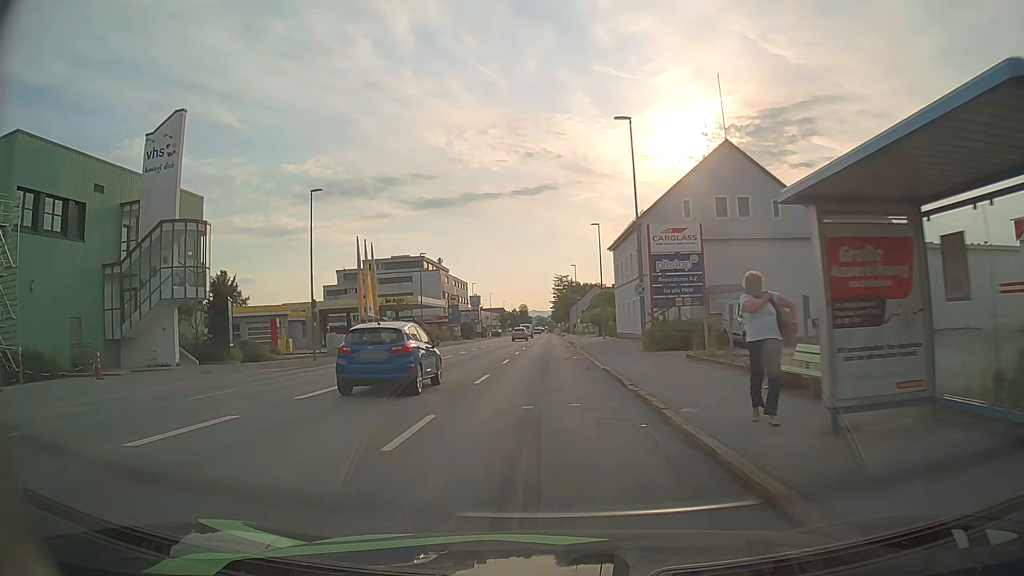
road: tertiary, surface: asphalt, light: Day
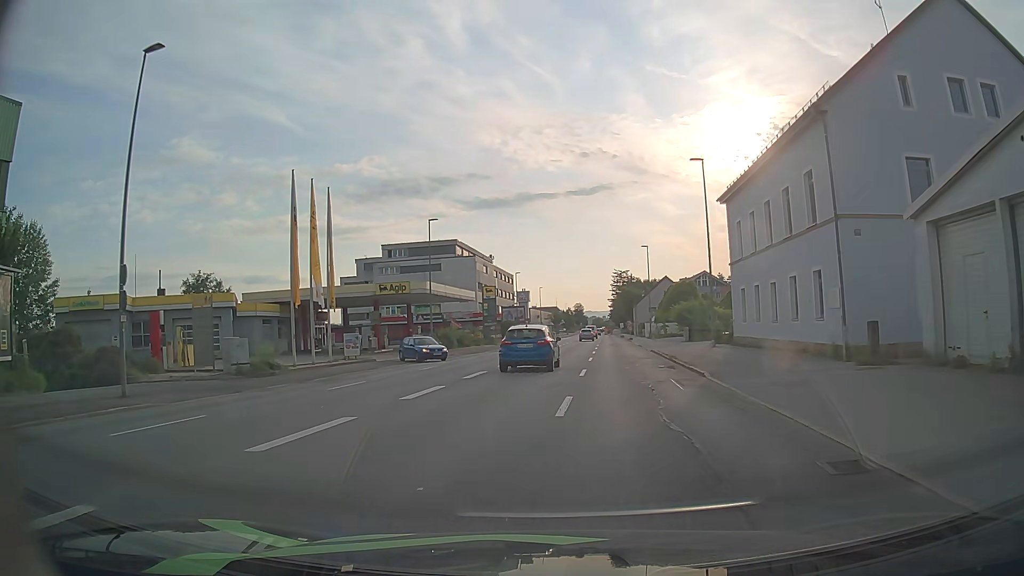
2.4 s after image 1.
(-1.0, +24.0) m; -5°
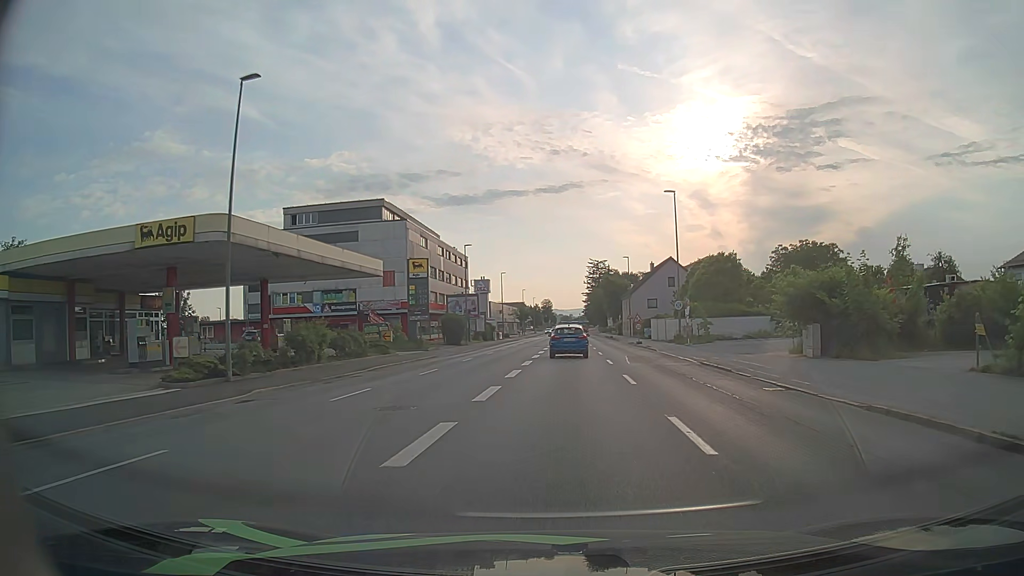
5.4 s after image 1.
(+0.2, +30.5) m; +3°
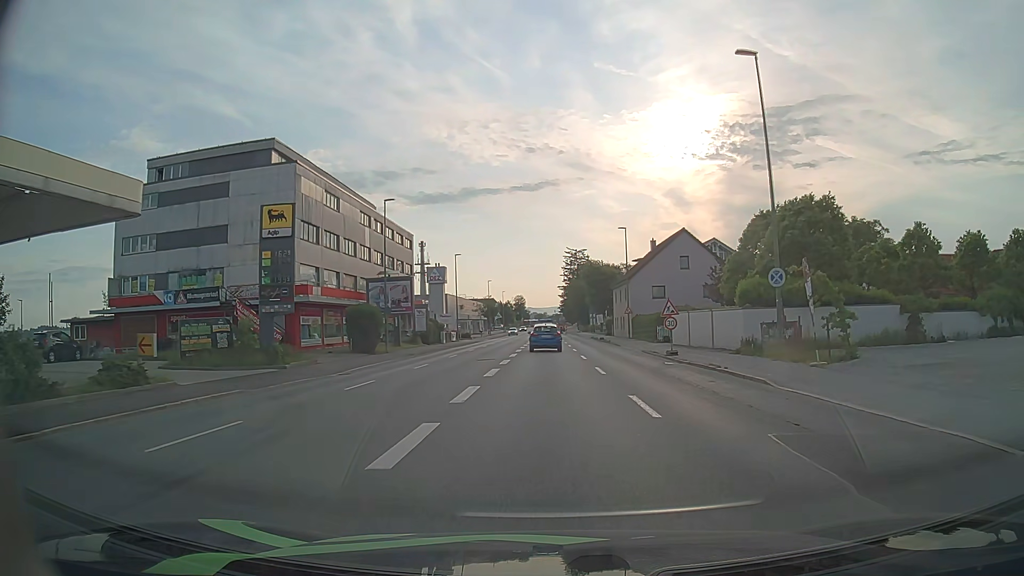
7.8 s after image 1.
(+0.7, +24.4) m; +2°
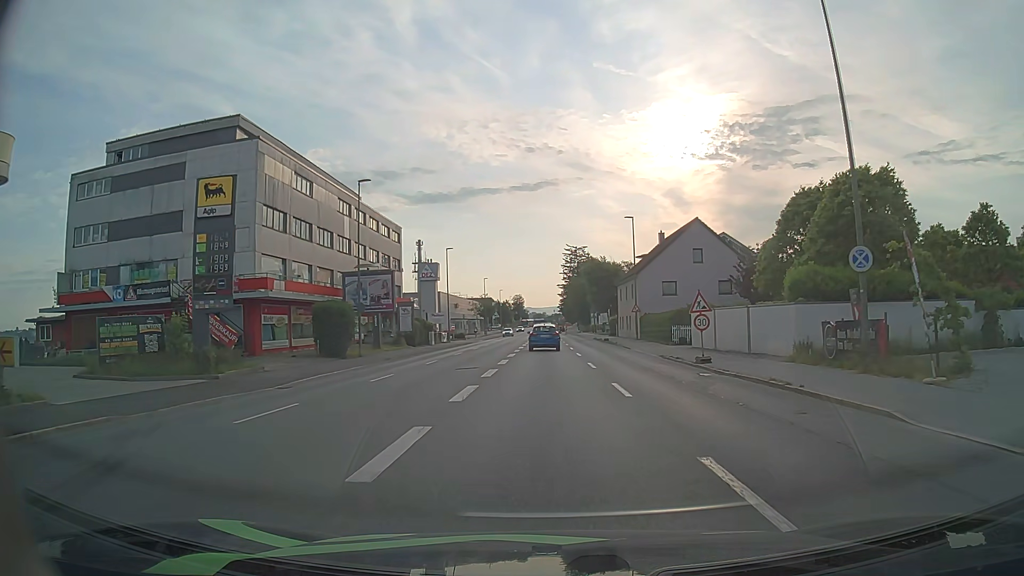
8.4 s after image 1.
(0.0, +6.2) m; 0°
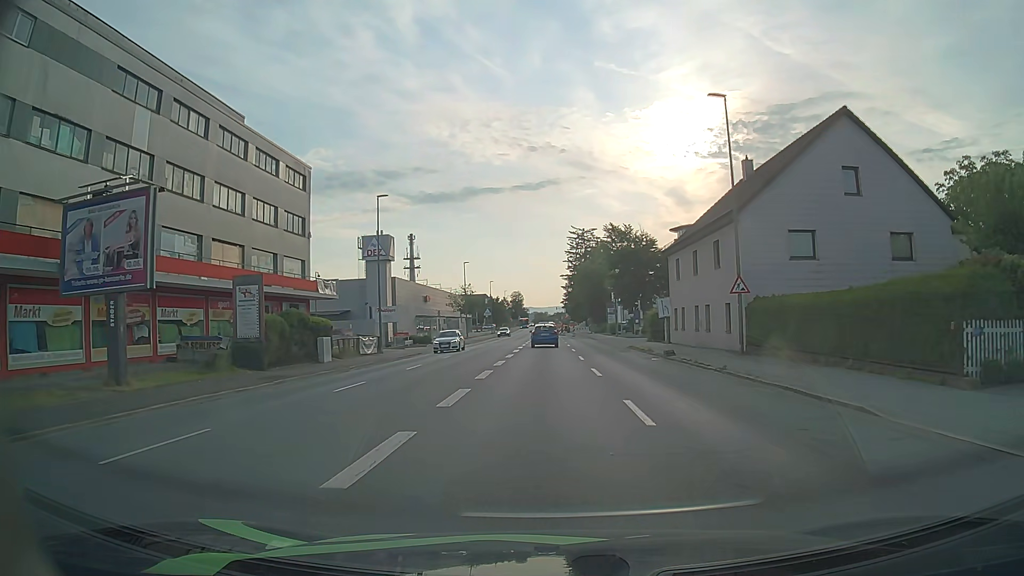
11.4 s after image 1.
(+0.1, +30.7) m; 0°
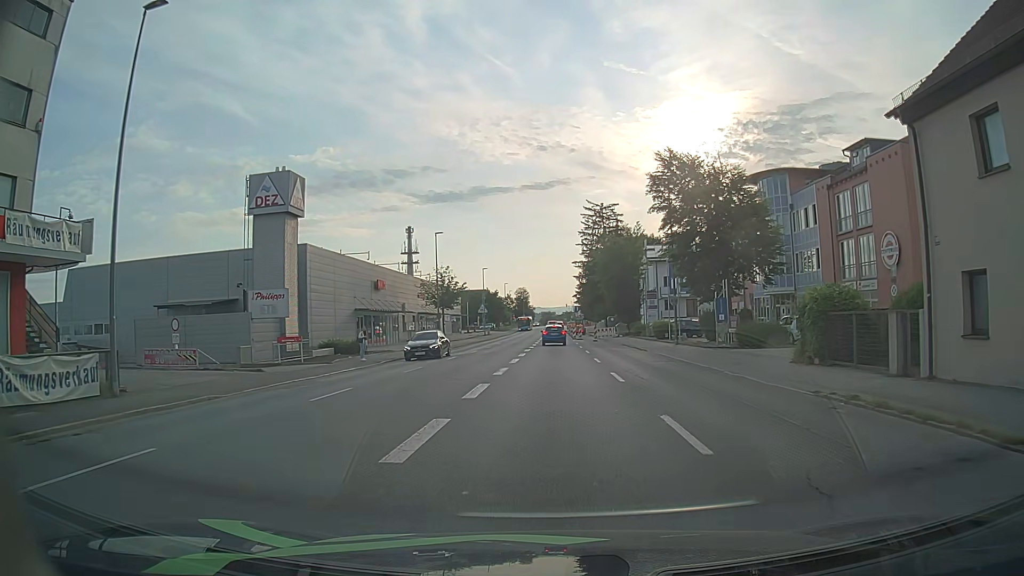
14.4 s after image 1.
(-0.2, +29.1) m; -1°
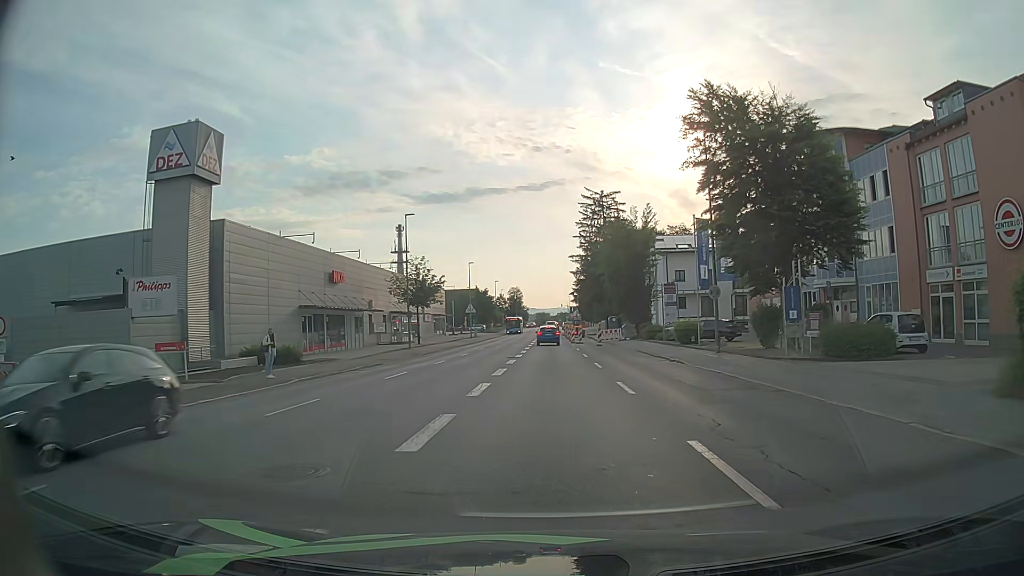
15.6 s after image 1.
(+0.1, +11.3) m; 0°
(0, +10) (0, +20) (0, +30) (0, +40) (0, +50) (0, +60) (0, +70) (0, +80) (0, +90) (0, +100) m
